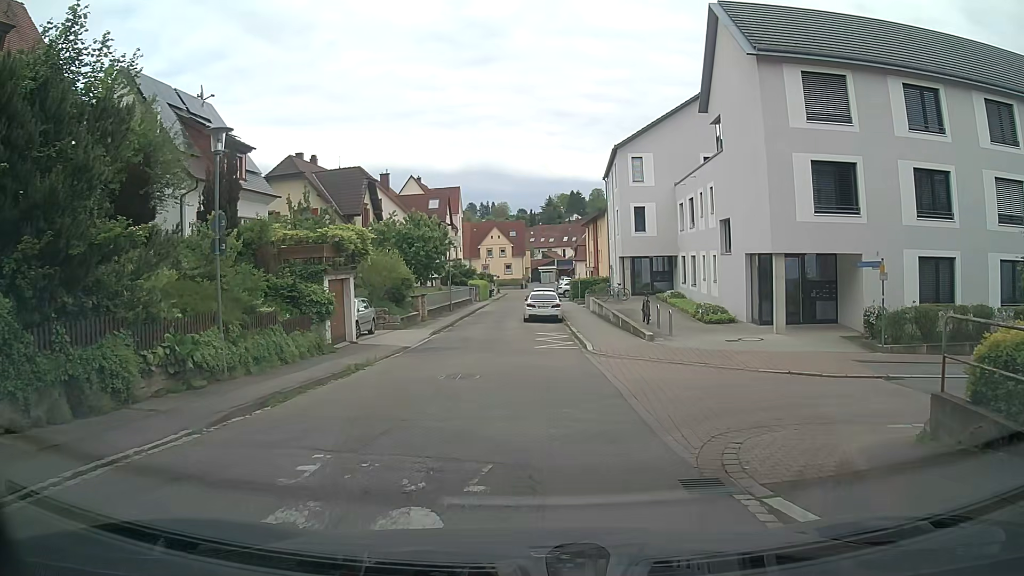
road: residential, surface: asphalt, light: Day
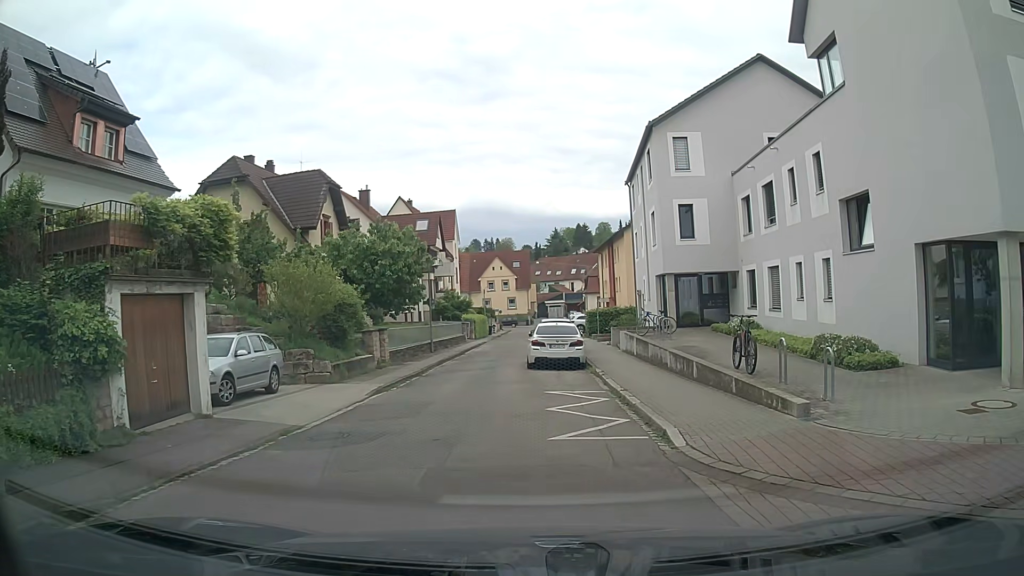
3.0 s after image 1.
(+0.1, +11.1) m; 0°
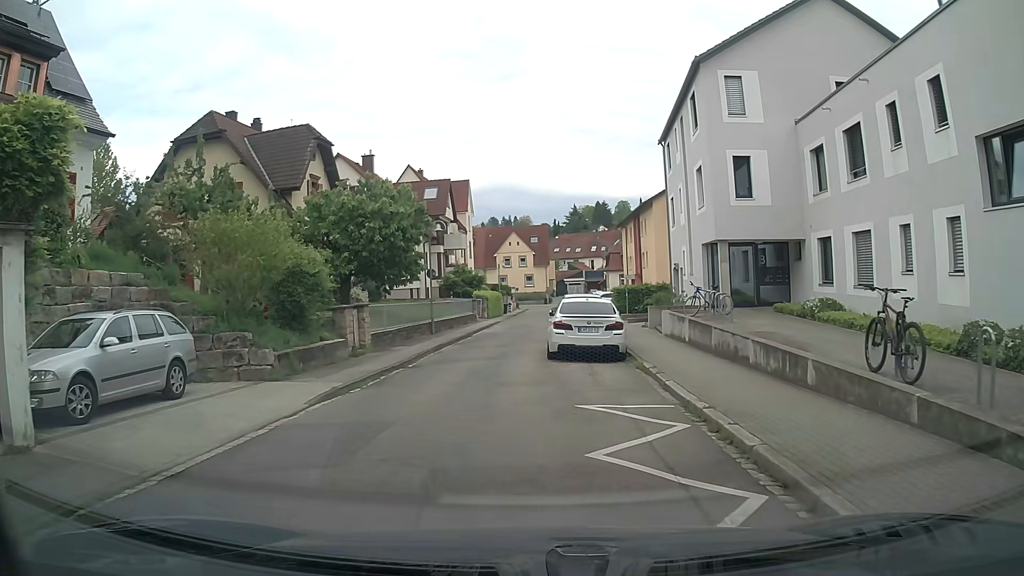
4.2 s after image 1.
(-0.1, +5.6) m; -2°
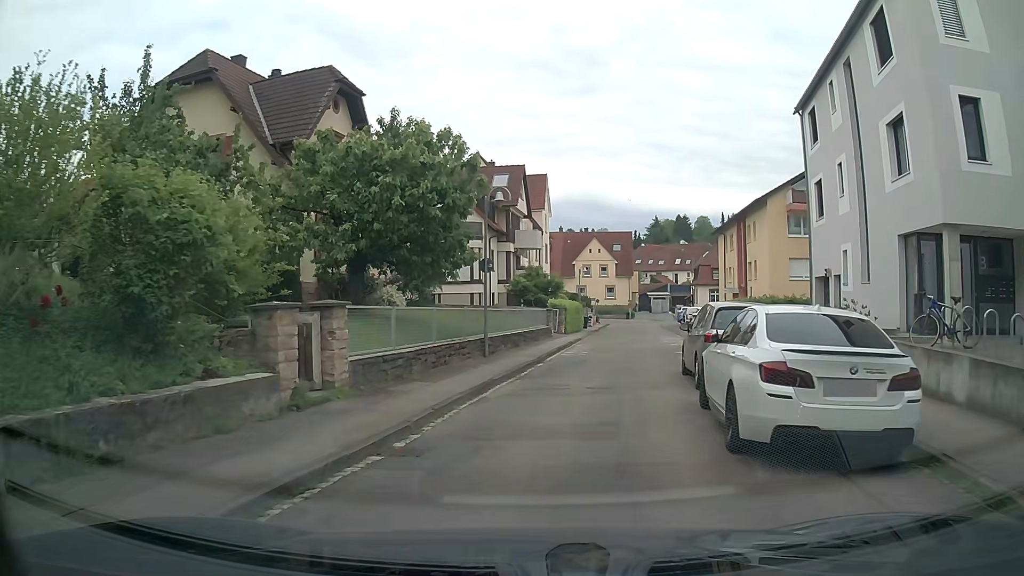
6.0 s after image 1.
(-0.7, +9.8) m; -7°
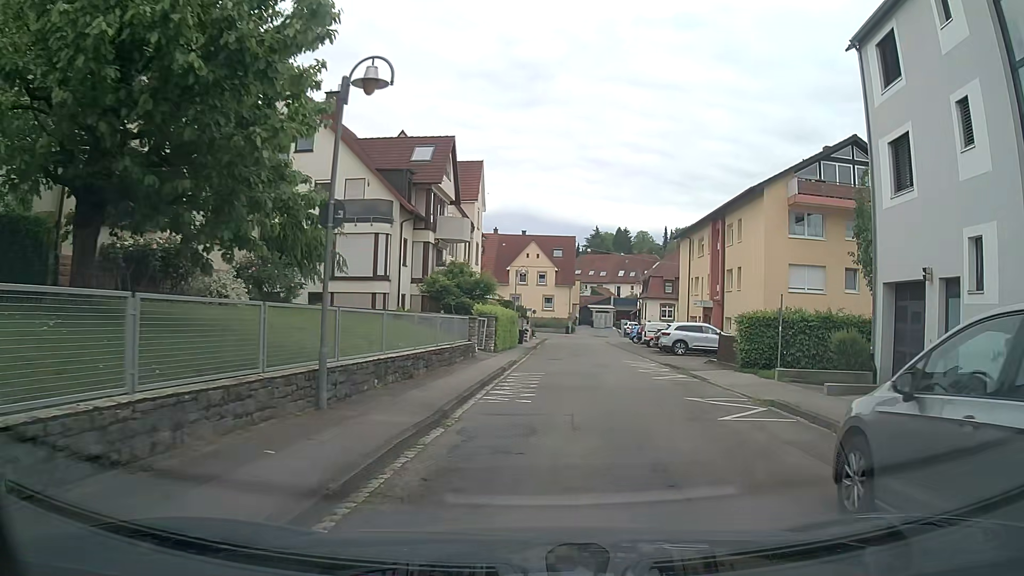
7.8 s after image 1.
(+0.5, +10.3) m; +7°
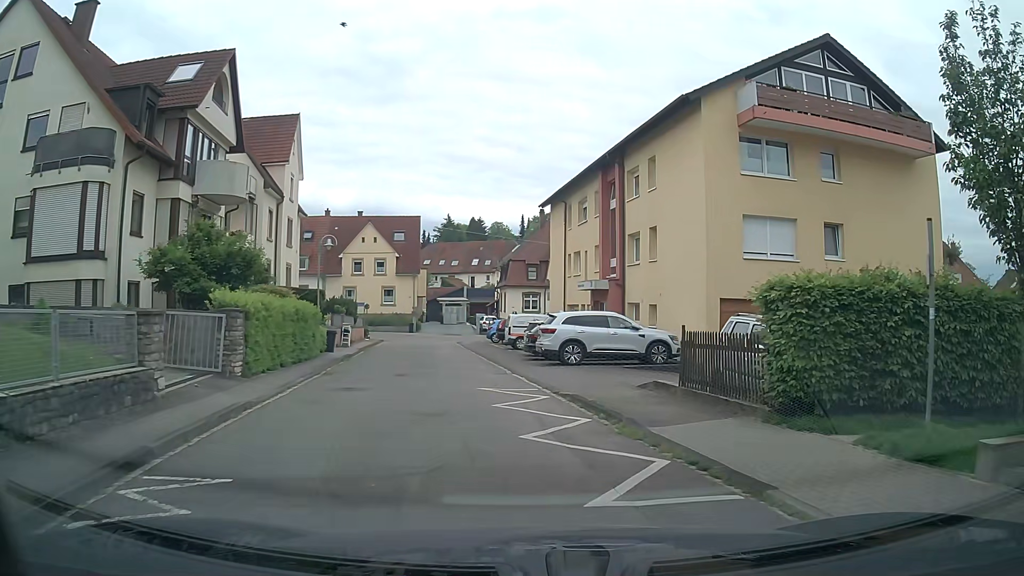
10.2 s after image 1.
(+1.3, +13.2) m; +12°
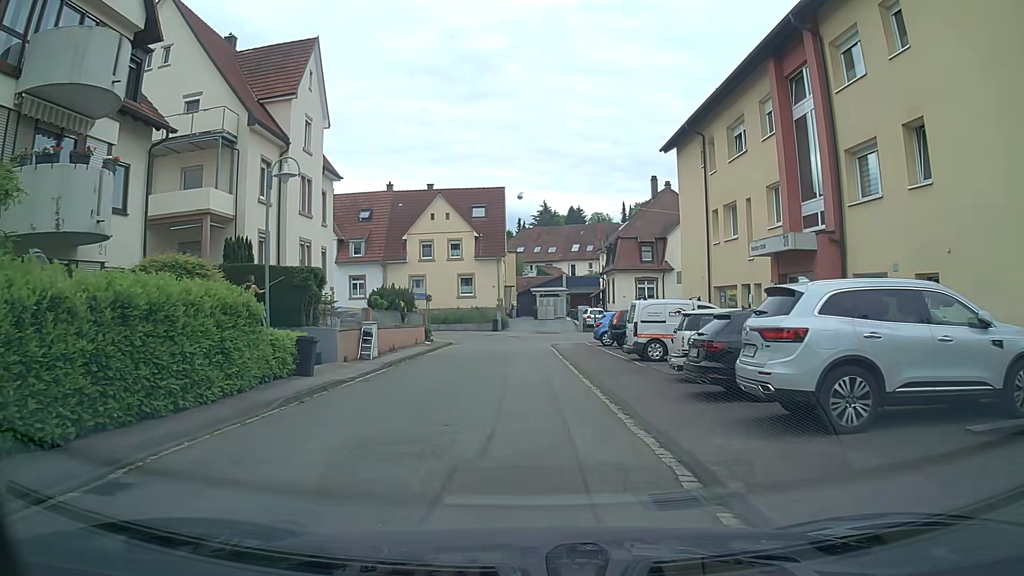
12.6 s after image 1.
(-0.9, +13.8) m; -8°
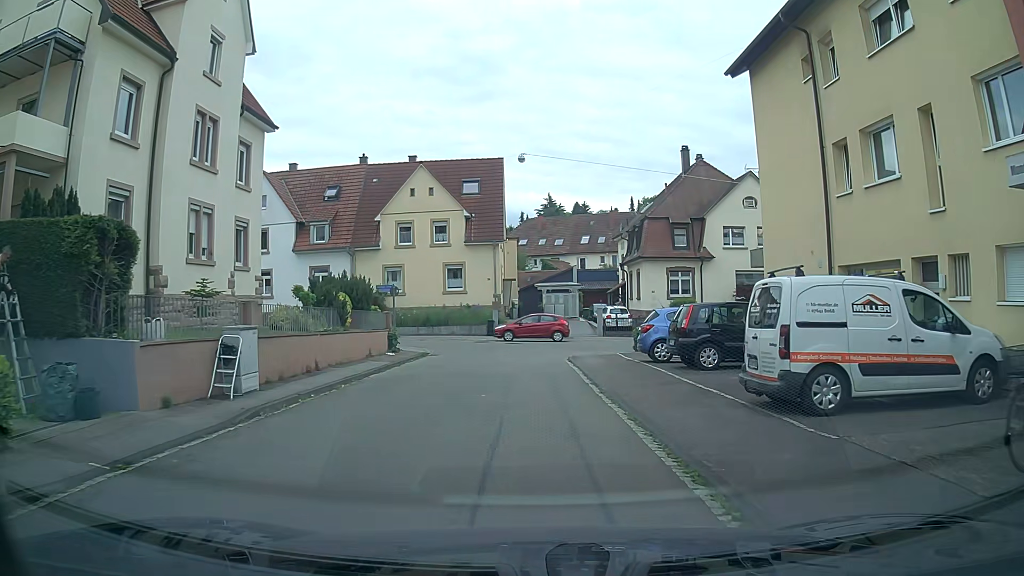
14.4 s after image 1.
(-0.2, +11.0) m; -1°
